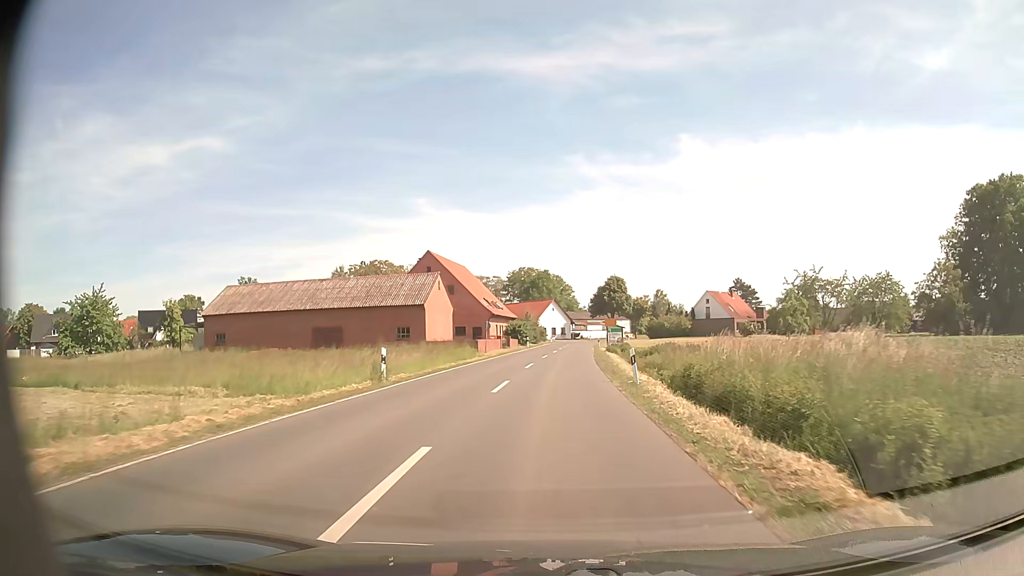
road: secondary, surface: asphalt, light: Day
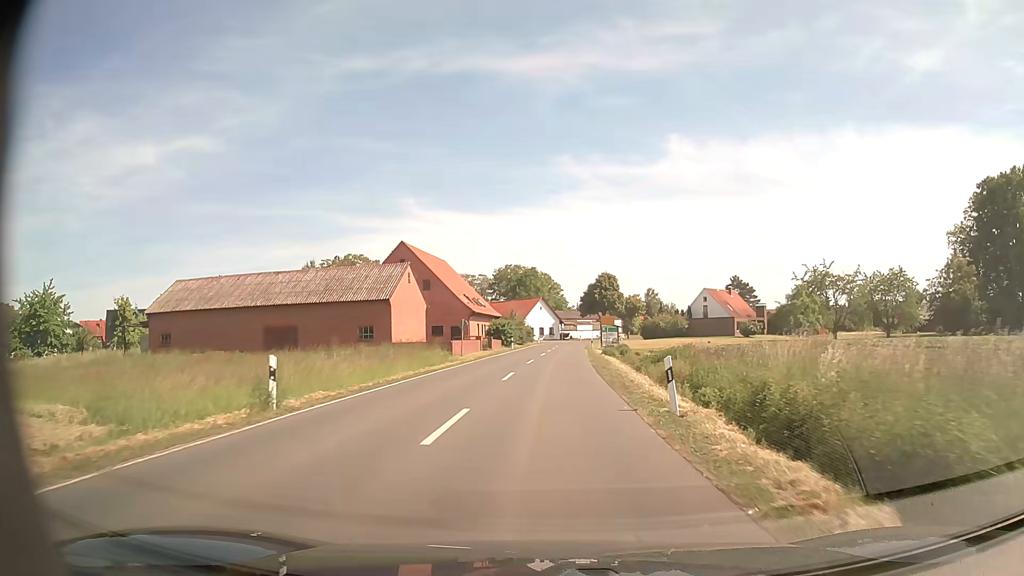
(+0.1, +7.6) m; +1°
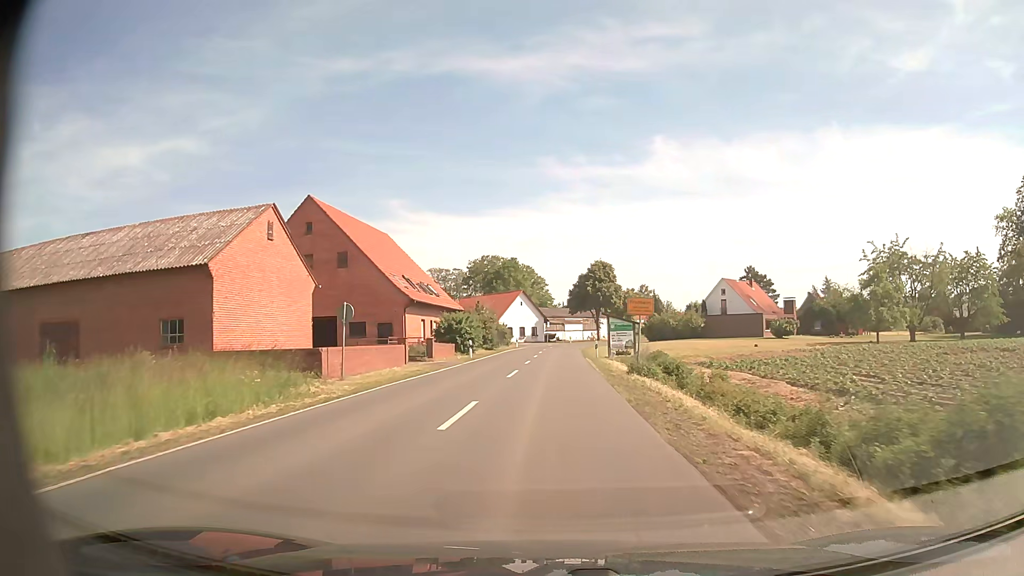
(+0.4, +22.9) m; +1°
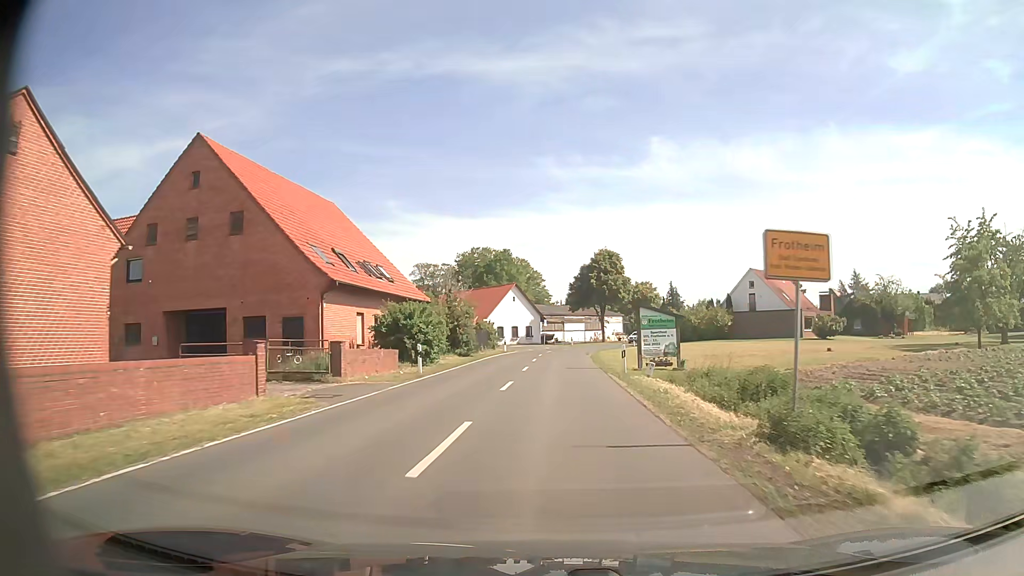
(0.0, +15.2) m; 0°
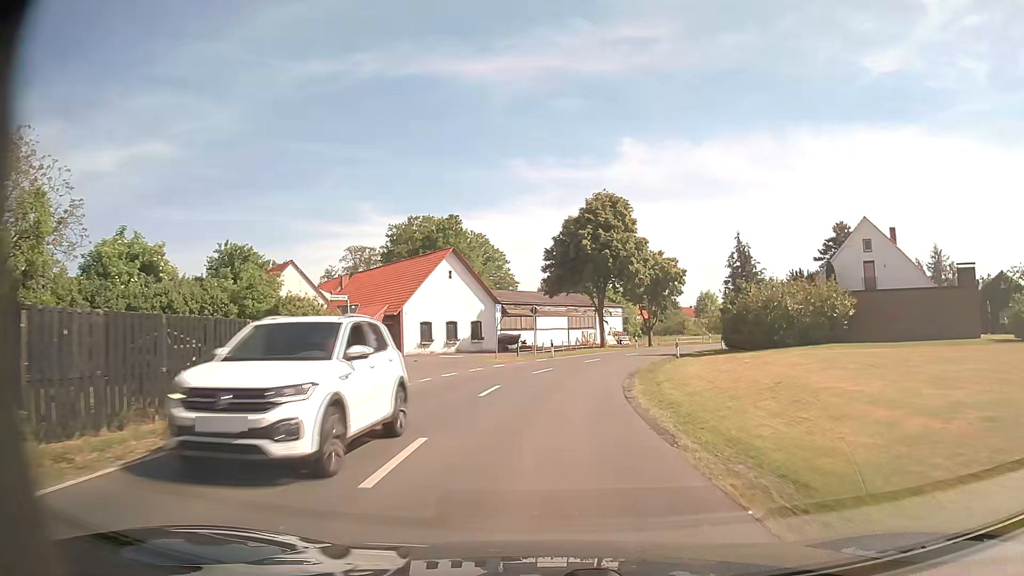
(+0.9, +38.0) m; +2°
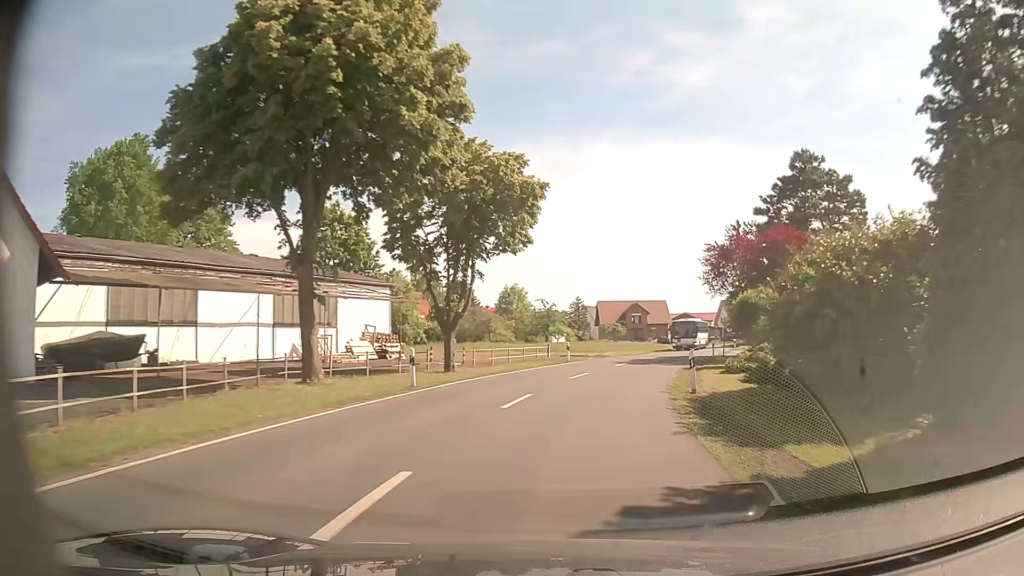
(+4.4, +37.6) m; +17°
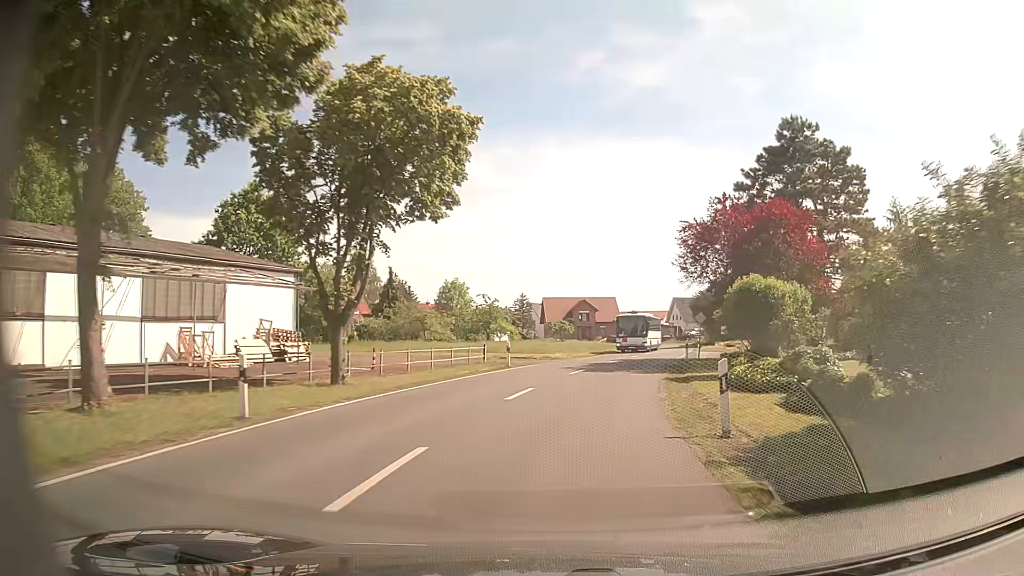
(+0.3, +7.6) m; +5°
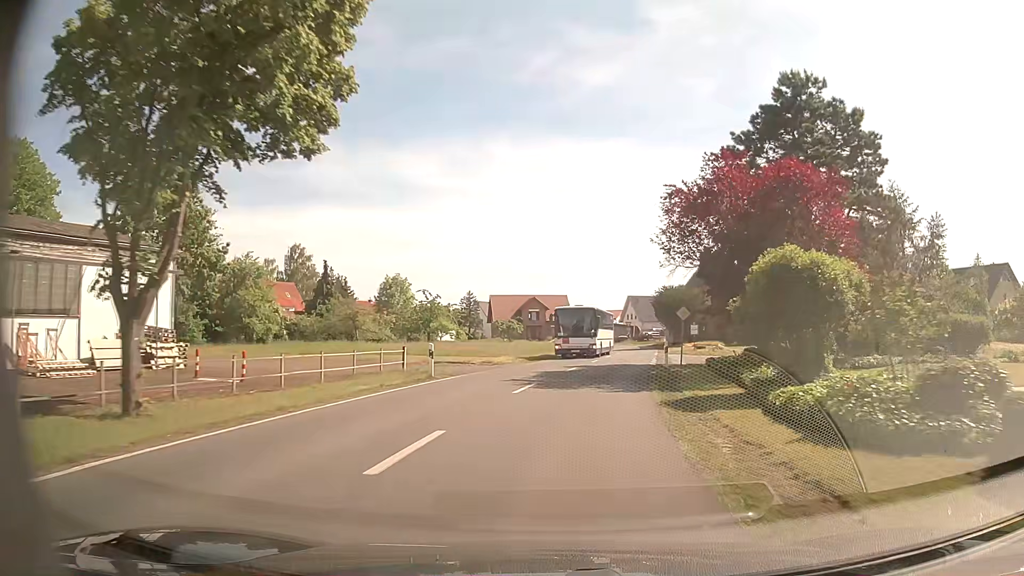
(+0.3, +7.6) m; +5°
(0, +10) (+2, +20) (+3, +30) (+5, +40) (+7, +49) (+8, +59) (+10, +69) (+10, +79) (+9, +89) (+5, +98) m
